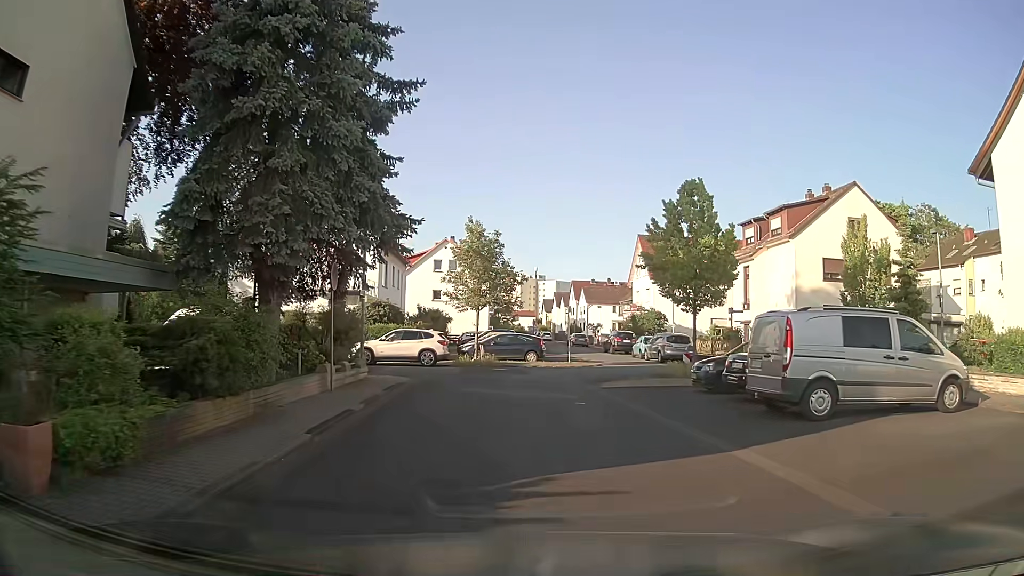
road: residential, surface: asphalt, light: Day
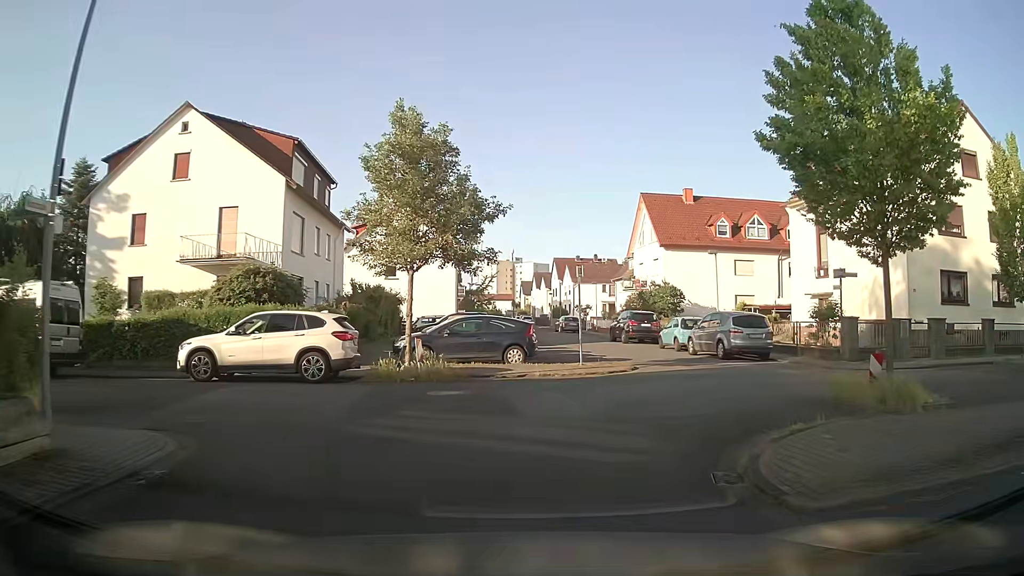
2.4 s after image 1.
(-0.1, +14.1) m; +2°
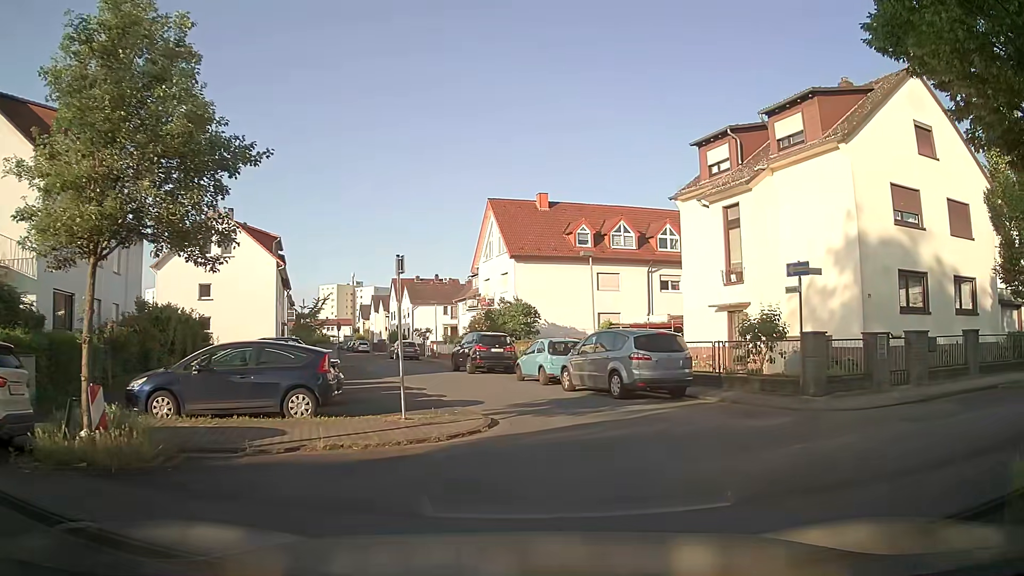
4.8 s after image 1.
(+0.5, +7.1) m; +13°
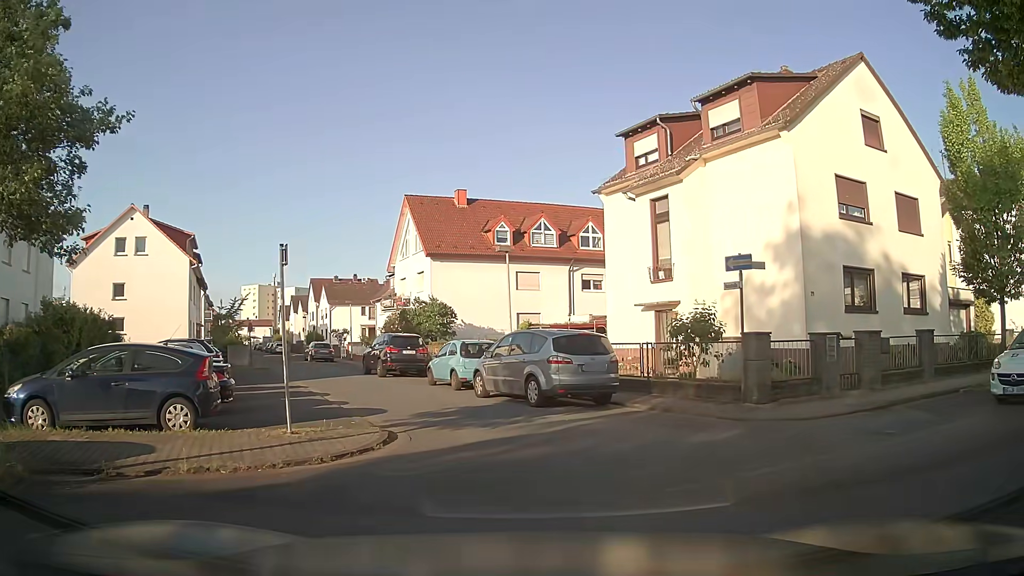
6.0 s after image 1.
(+0.1, +1.4) m; +5°
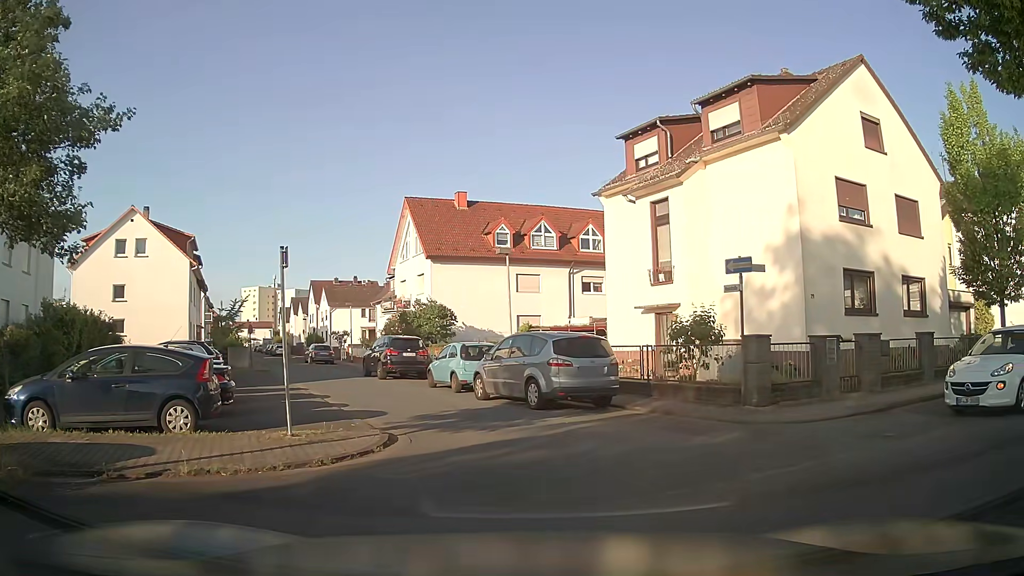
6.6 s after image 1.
(0.0, +0.1) m; 0°
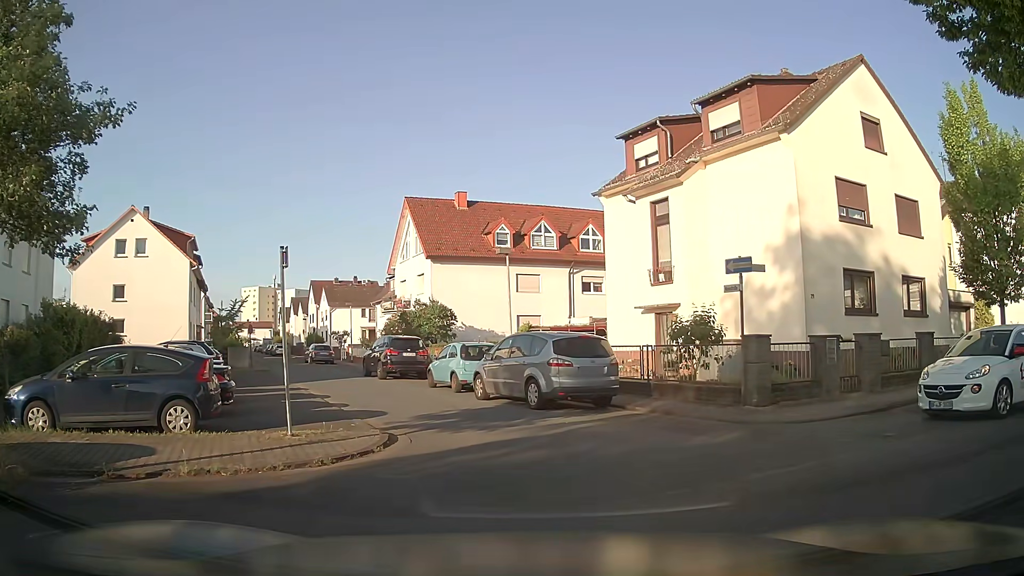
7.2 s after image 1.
(0.0, 0.0) m; 0°
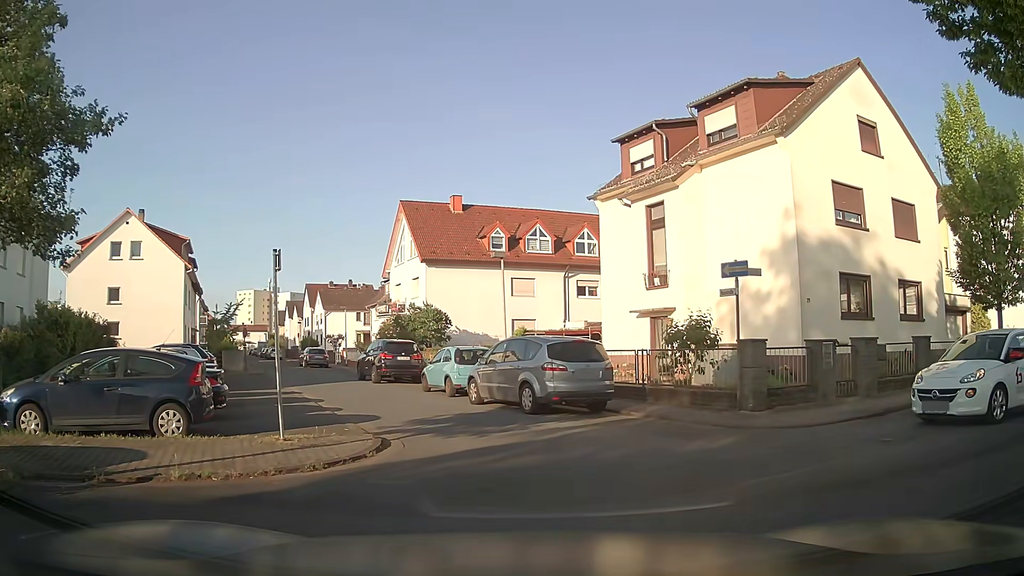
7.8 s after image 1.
(0.0, +0.1) m; 0°
